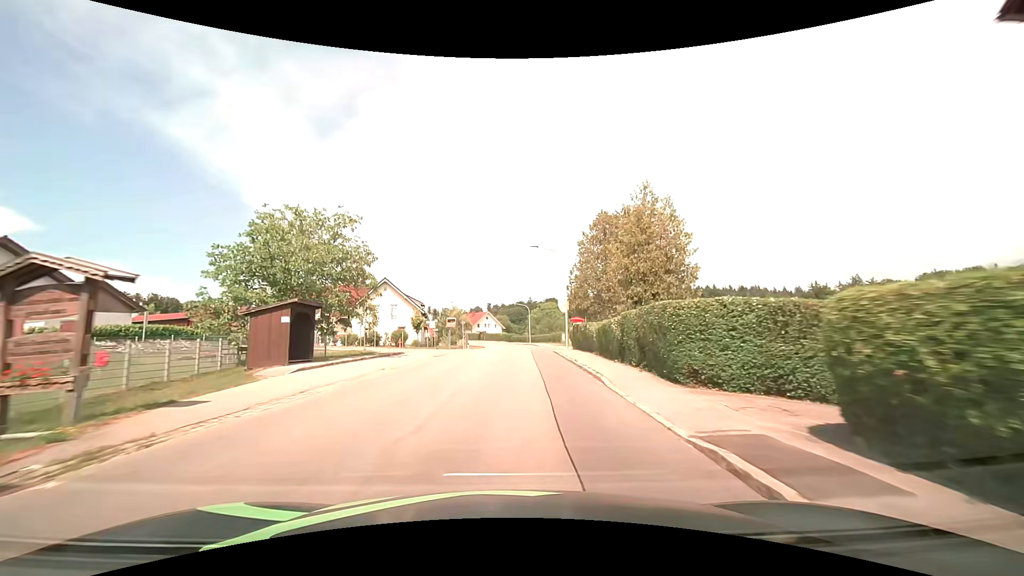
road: tertiary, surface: asphalt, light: Day
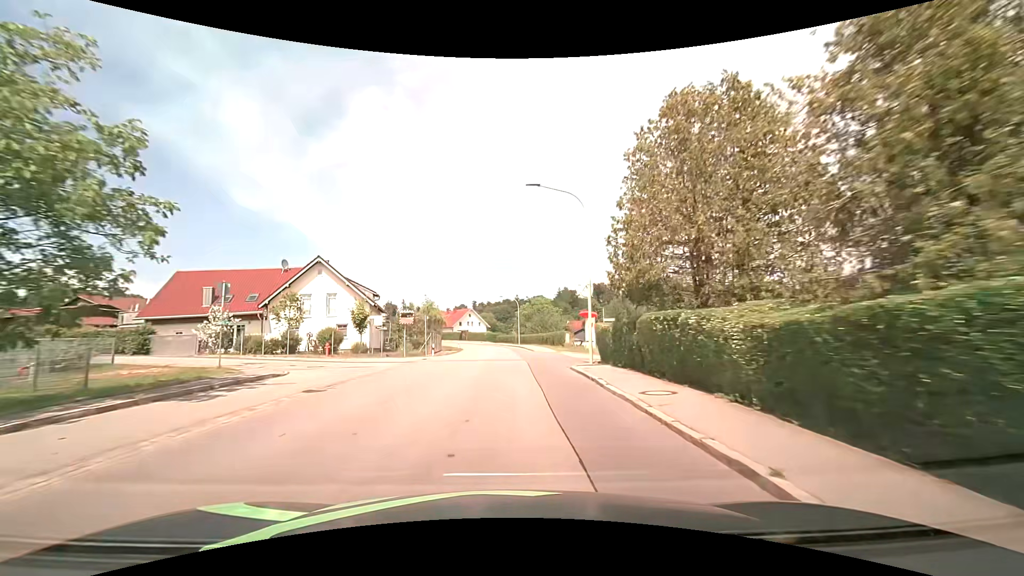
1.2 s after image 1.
(+0.4, +16.2) m; +2°
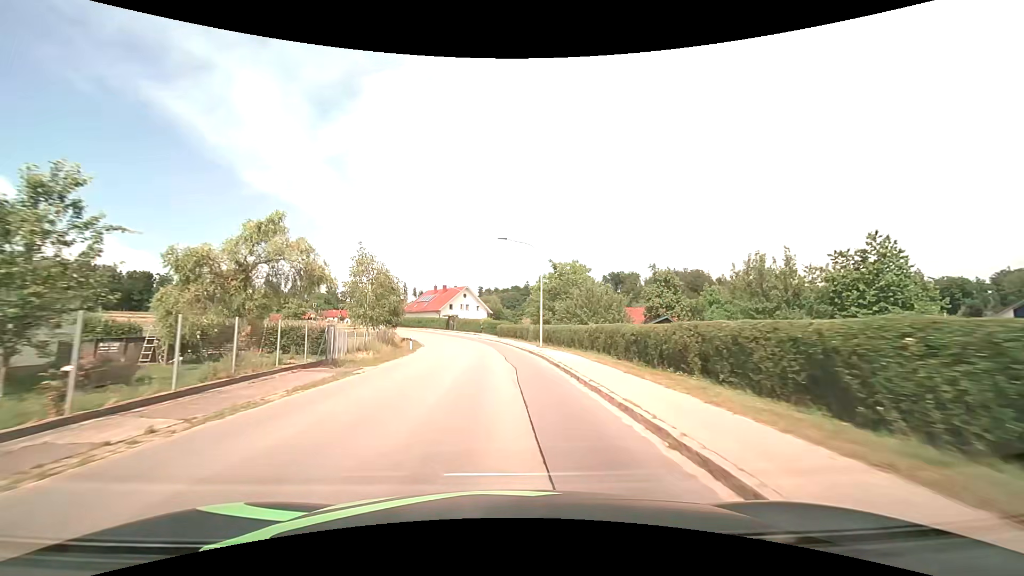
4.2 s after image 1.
(+0.2, +40.4) m; -1°
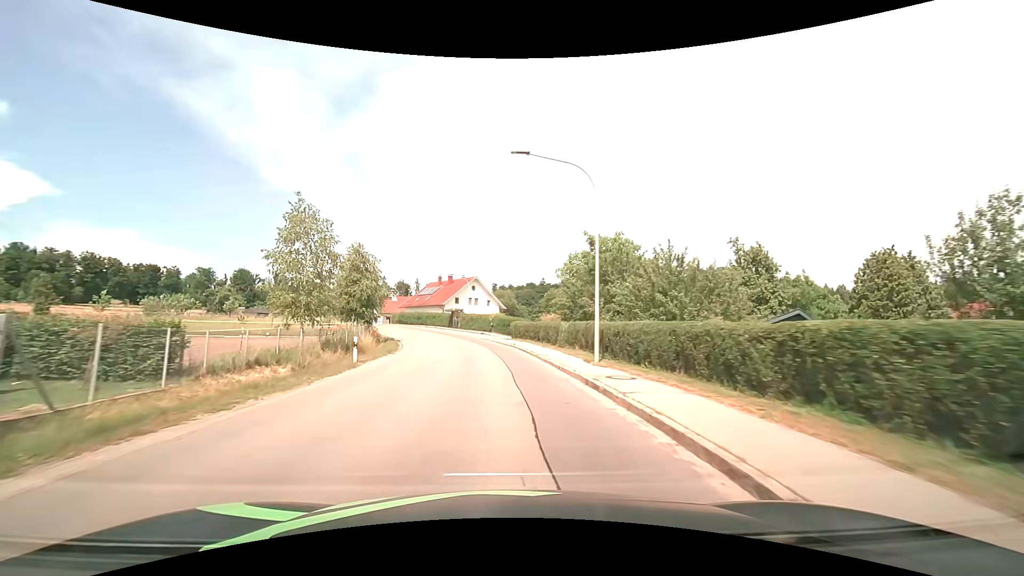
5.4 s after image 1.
(-0.2, +16.1) m; -2°
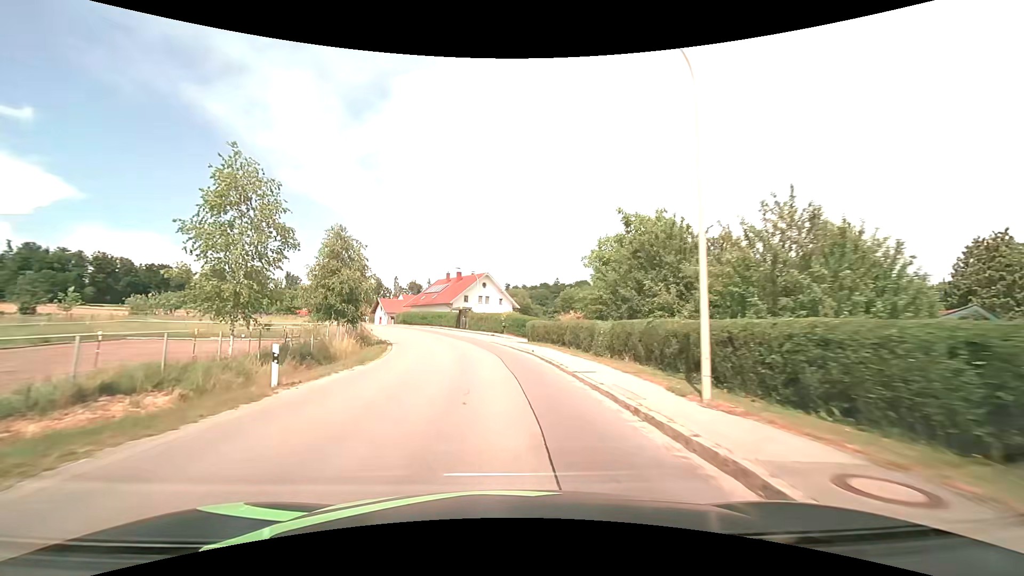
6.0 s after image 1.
(-0.1, +8.0) m; -2°
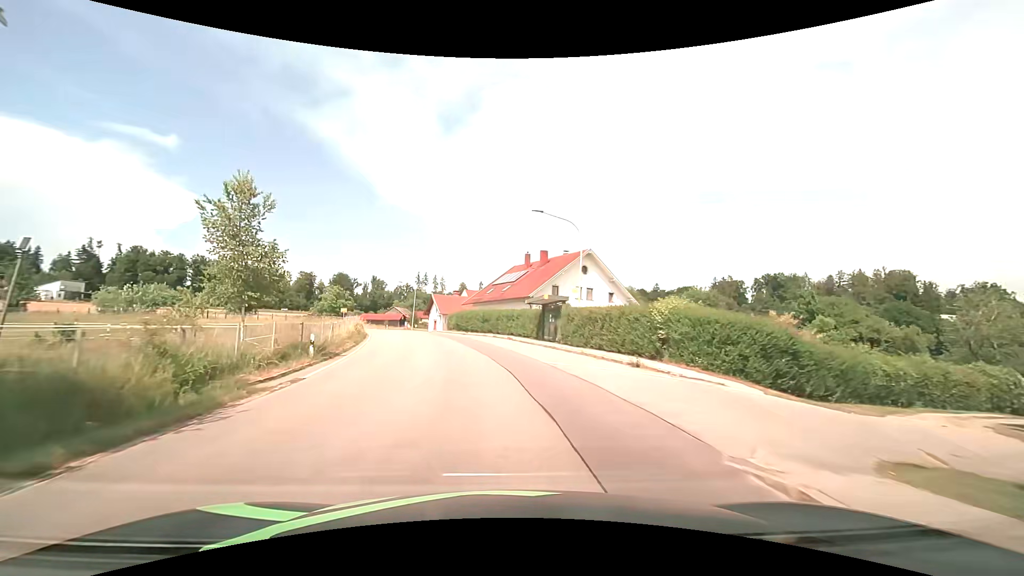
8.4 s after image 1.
(-2.4, +31.7) m; -10°
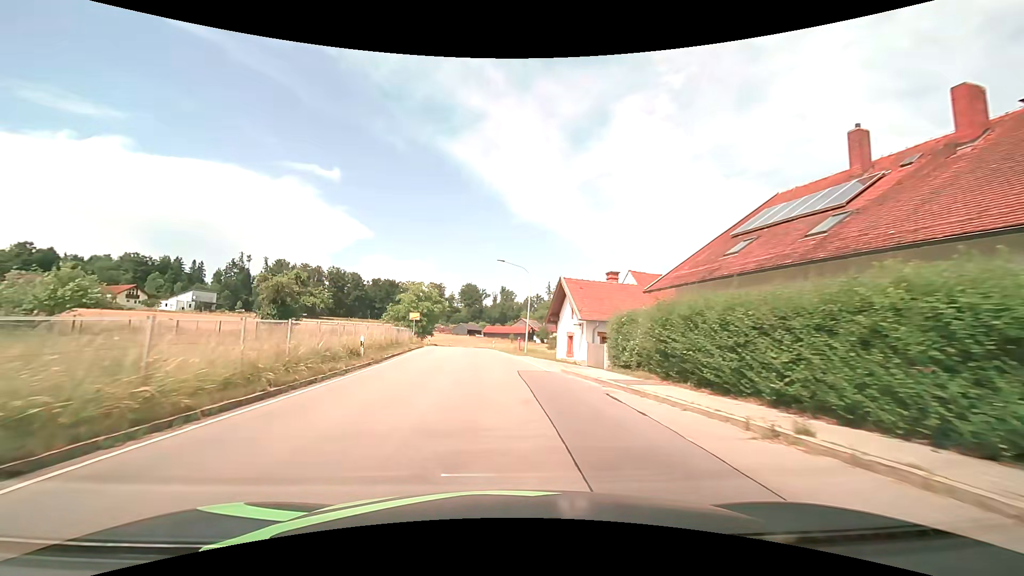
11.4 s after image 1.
(-5.5, +38.6) m; -15°
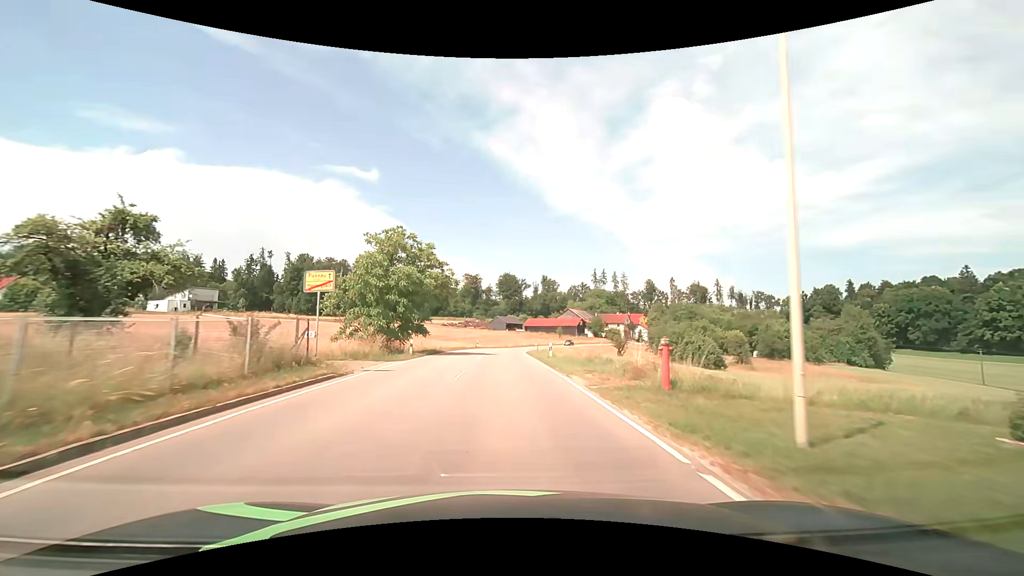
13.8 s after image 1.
(-1.8, +33.8) m; -5°
(0, +10) (0, +20) (0, +30) (0, +40) (0, +50) (+1, +60) (+2, +70) (+3, +80) (+5, +90) (+7, +99) m
